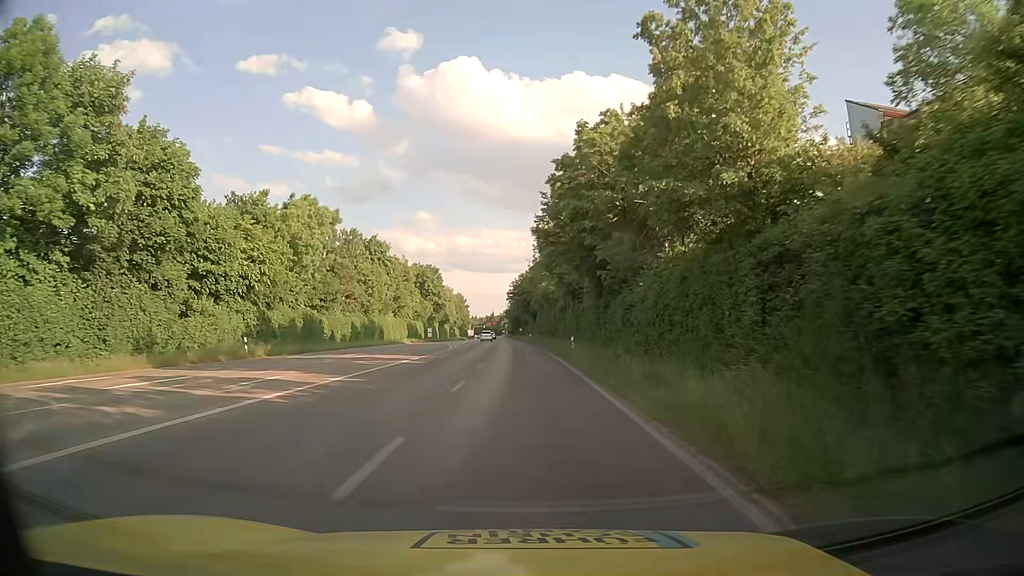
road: secondary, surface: asphalt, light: Day
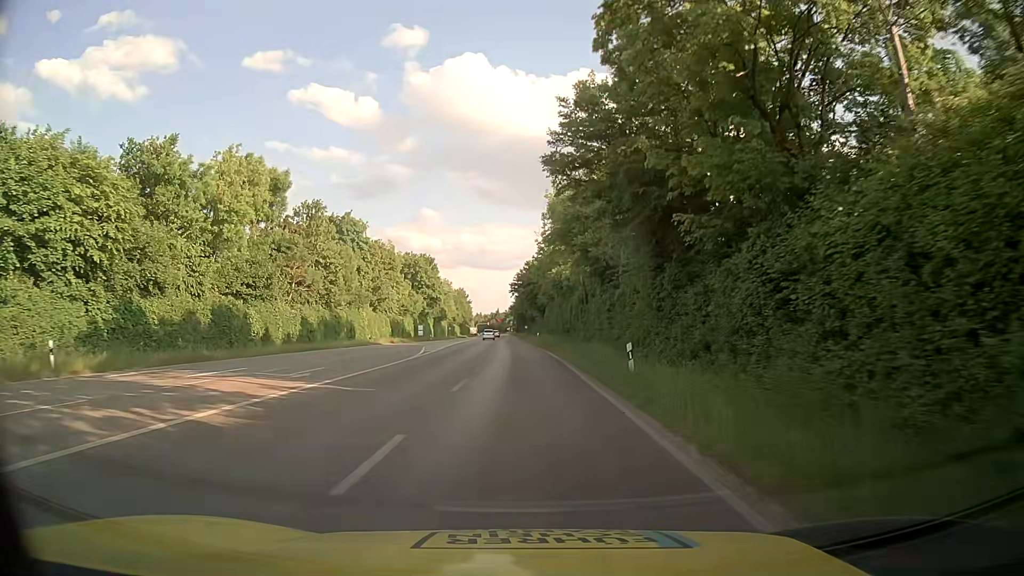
(-0.1, +18.1) m; 0°
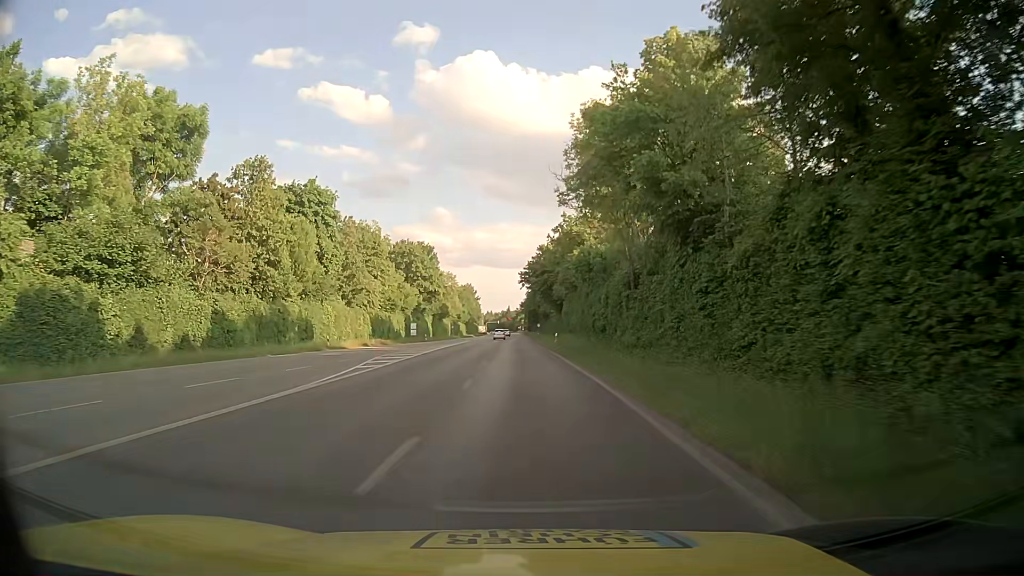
(-0.2, +18.2) m; -1°
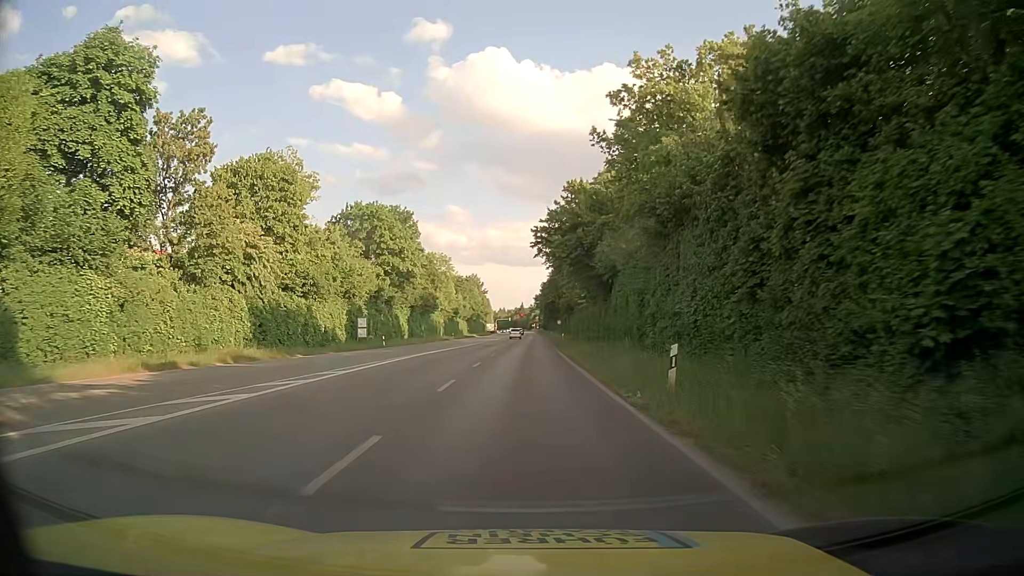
(-0.4, +36.5) m; -1°
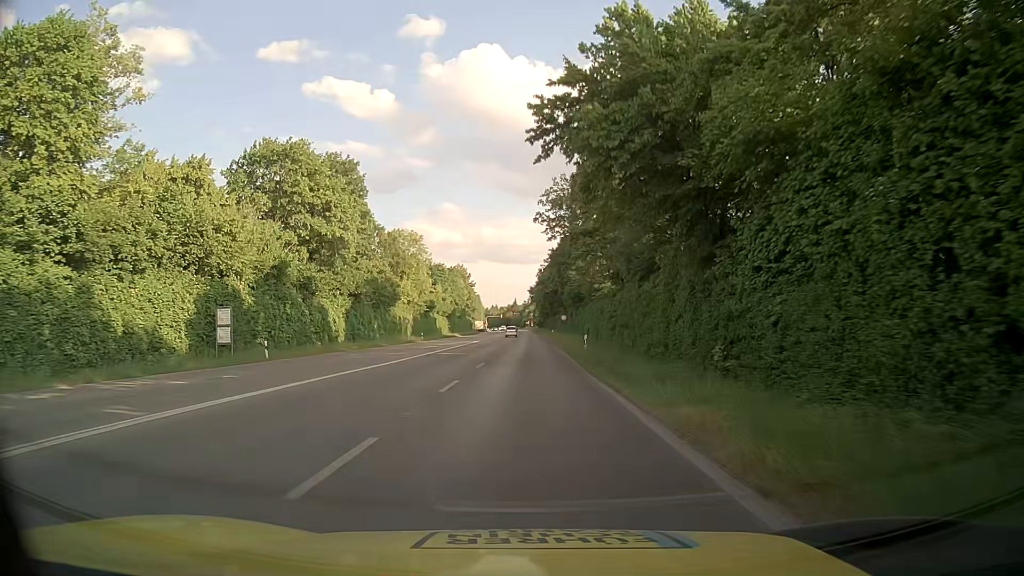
(-0.2, +27.4) m; 0°
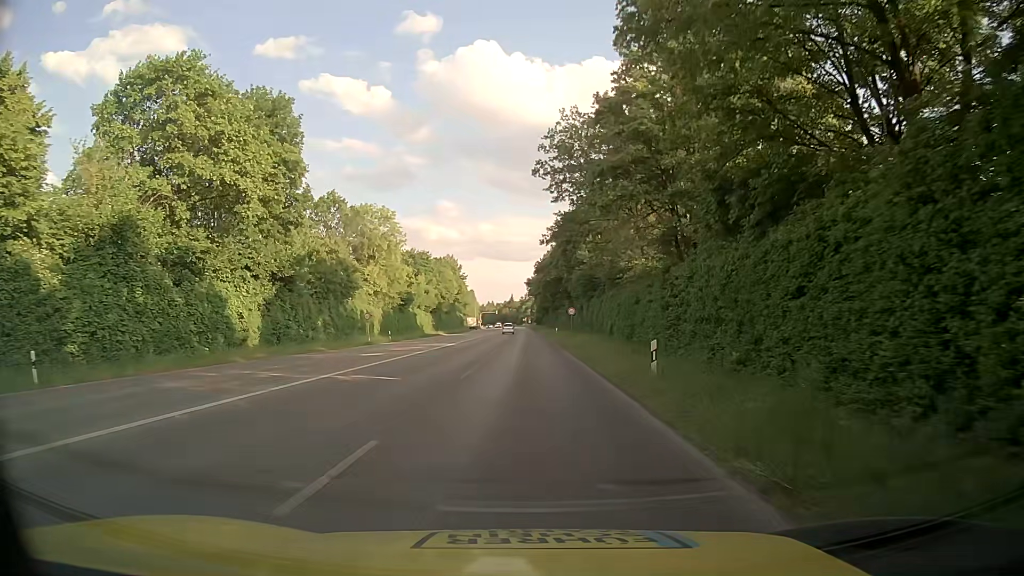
(+0.1, +18.3) m; 0°
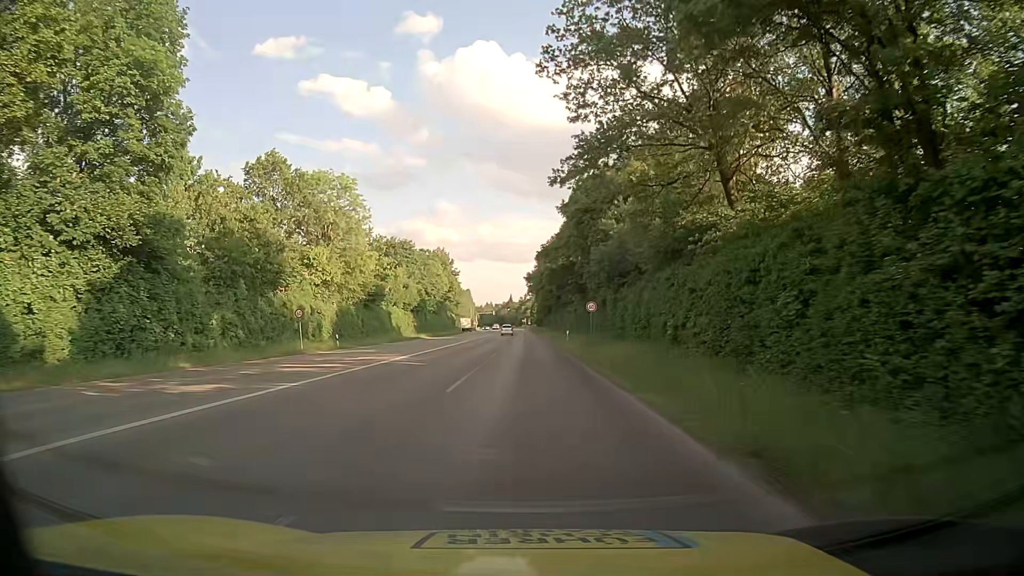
(0.0, +18.4) m; 0°
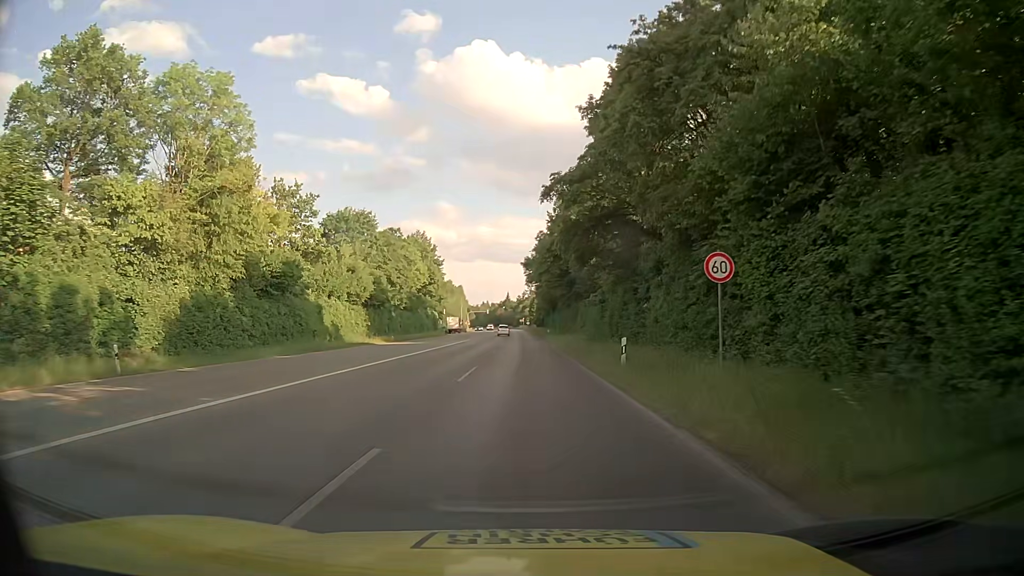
(+0.1, +27.5) m; 0°
(0, +10) (0, +20) (0, +30) (0, +40) (0, +50) (0, +60) (0, +70) (-1, +80) (-1, +90) (-1, +100) m
